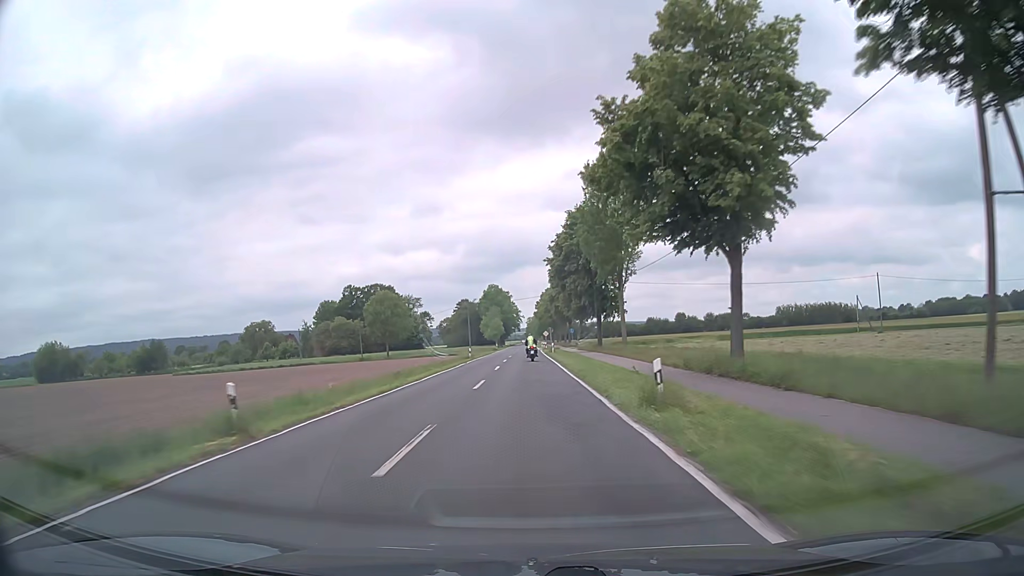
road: secondary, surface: asphalt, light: Day
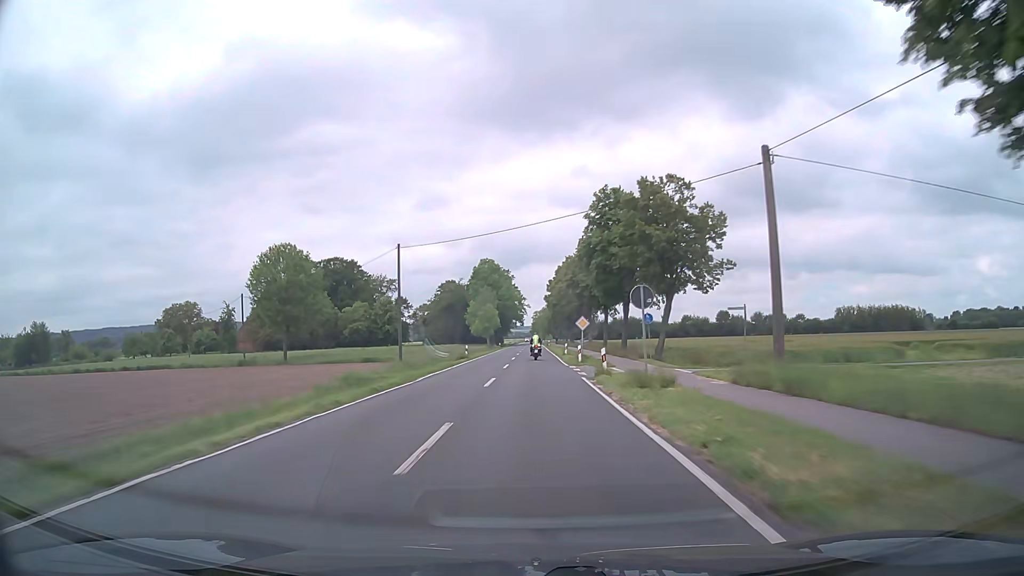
(-0.4, +60.2) m; -1°
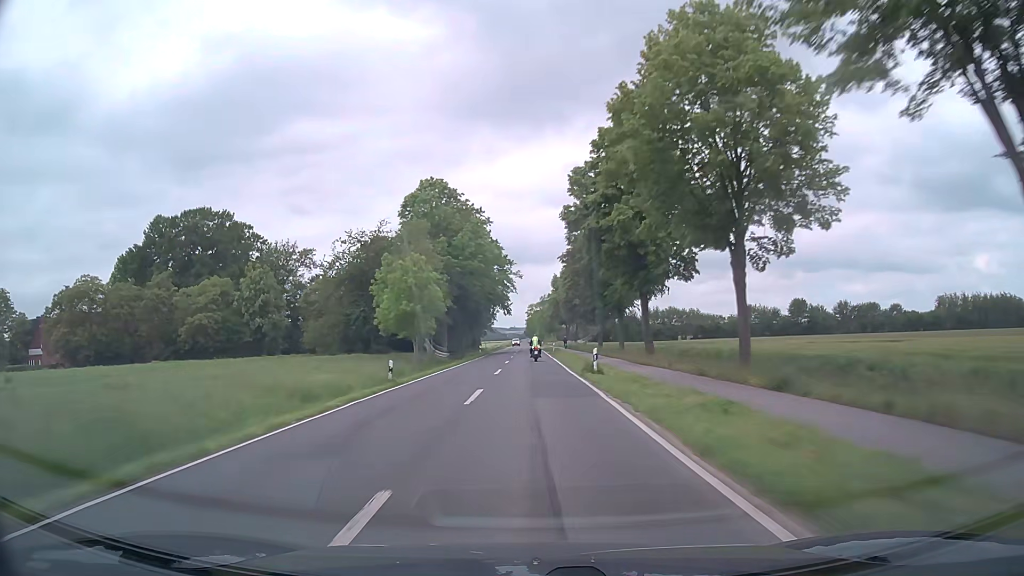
(+0.9, +76.9) m; +1°
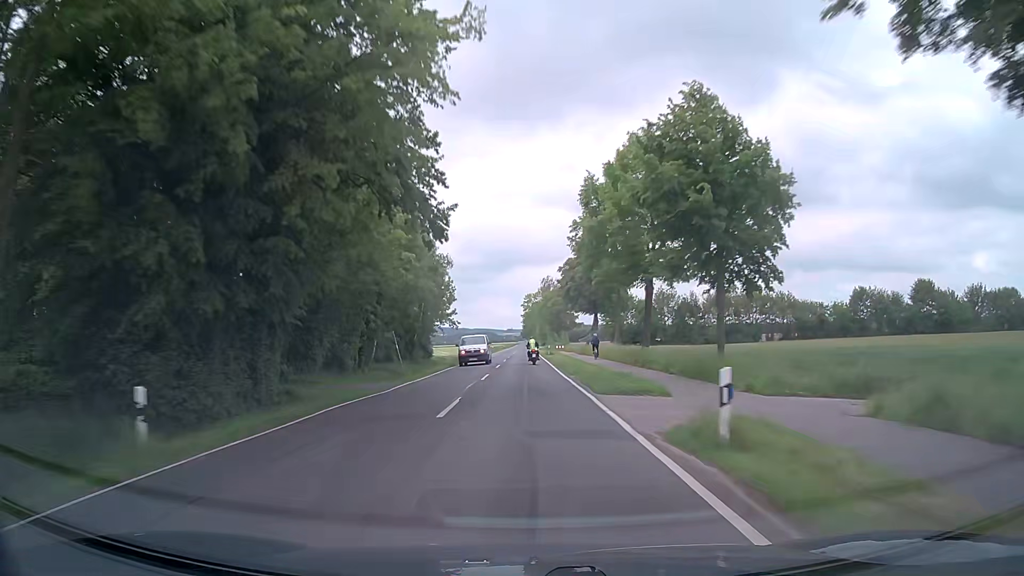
(+0.2, +62.1) m; 0°
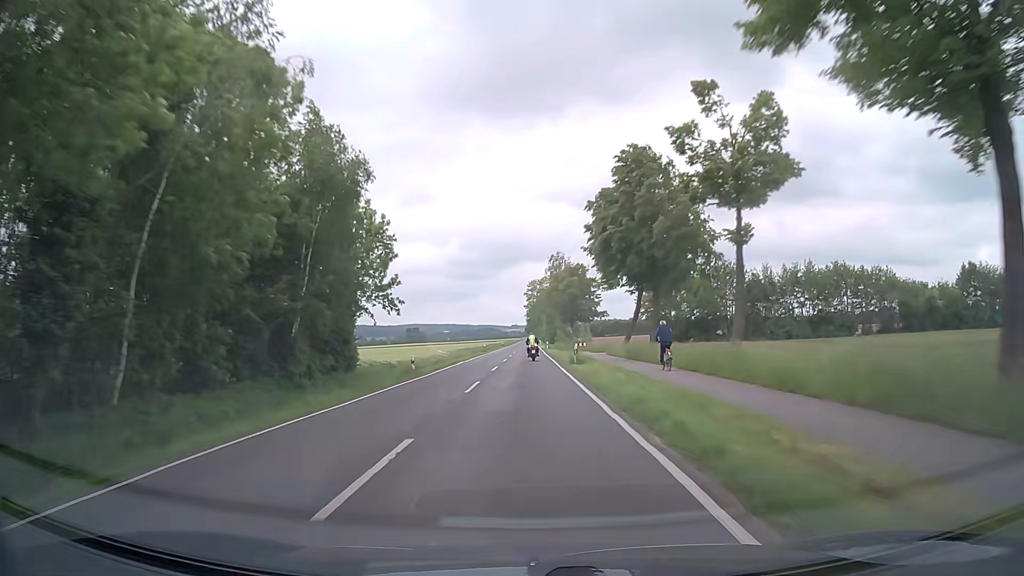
(+0.1, +30.9) m; -1°
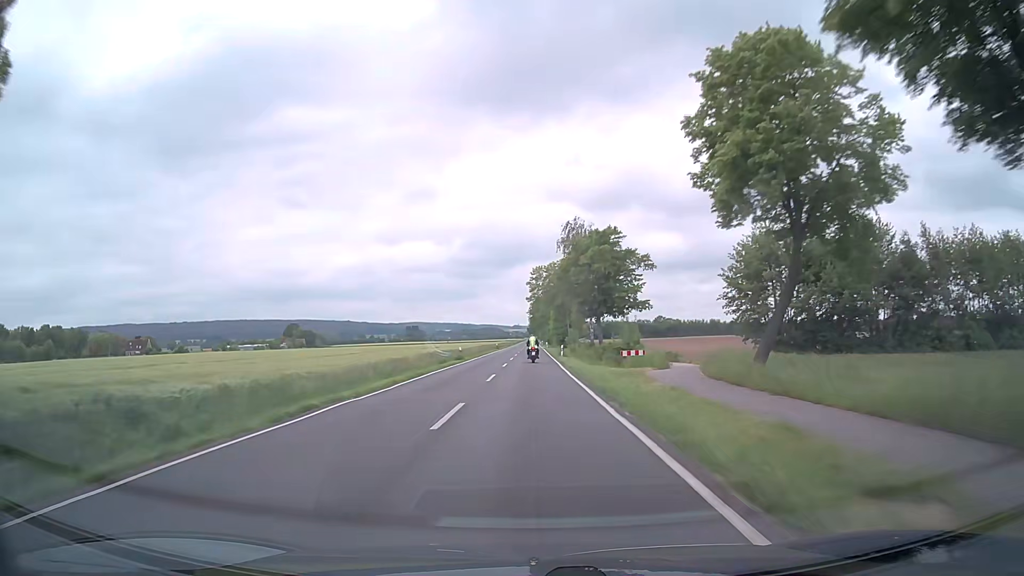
(+0.1, +30.9) m; 0°
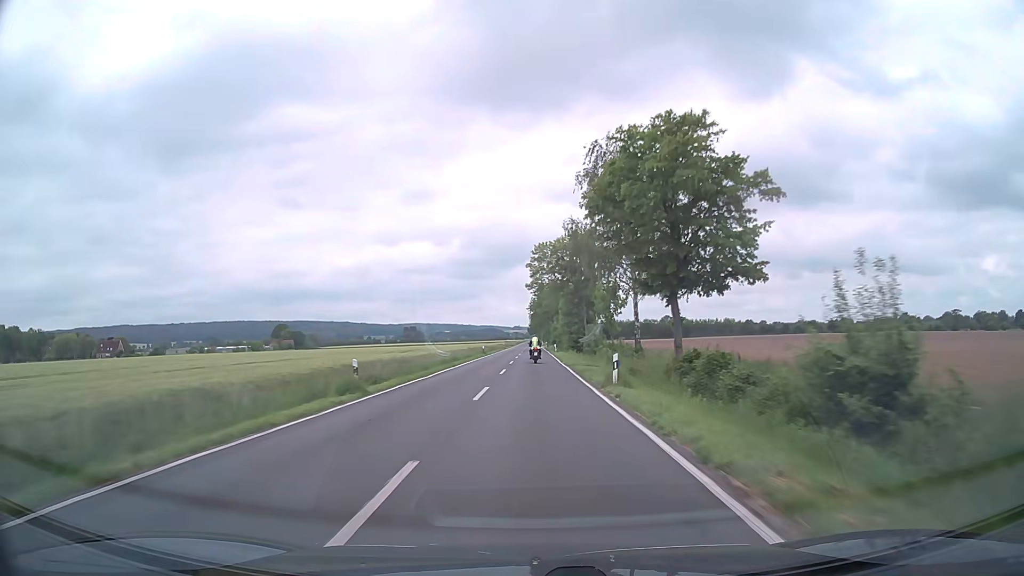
(-0.1, +30.9) m; 0°
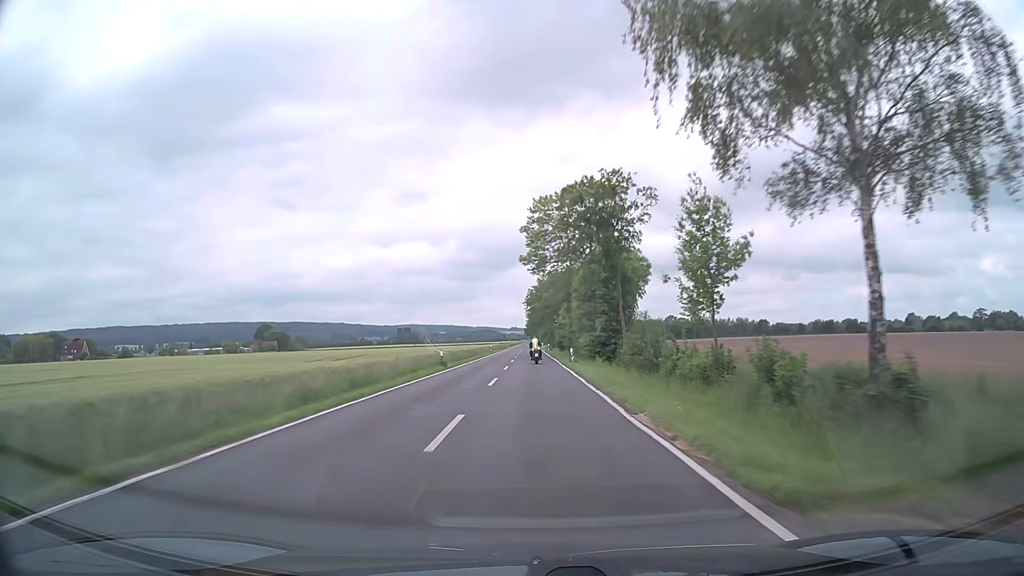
(+0.1, +31.1) m; 0°
